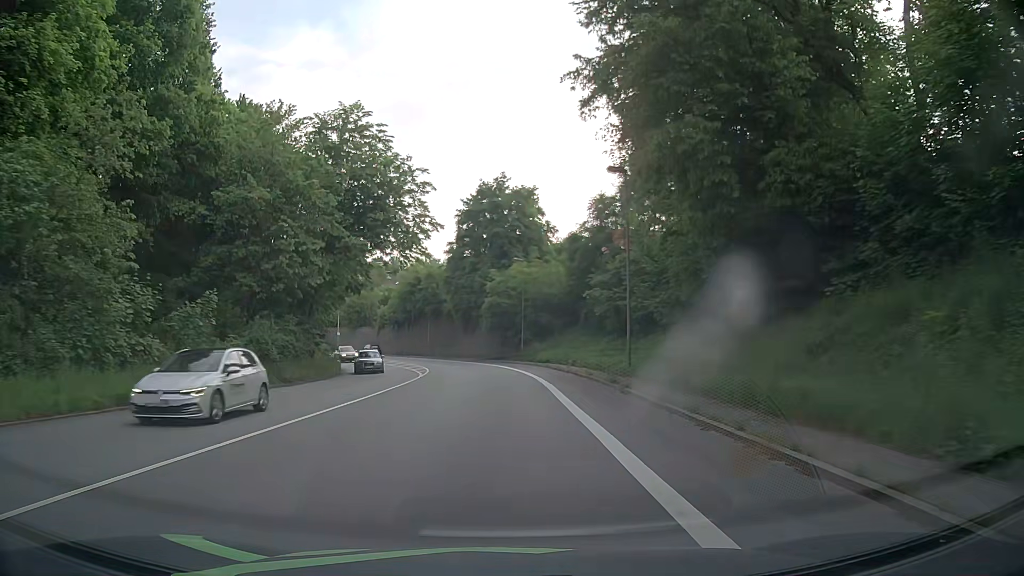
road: primary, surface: asphalt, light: Day
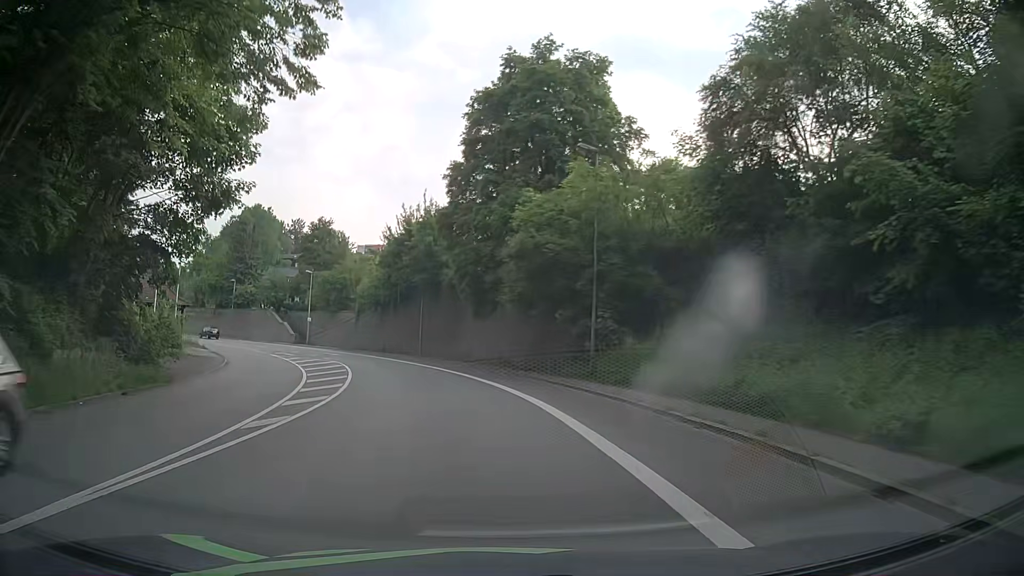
(0.0, +31.0) m; -2°
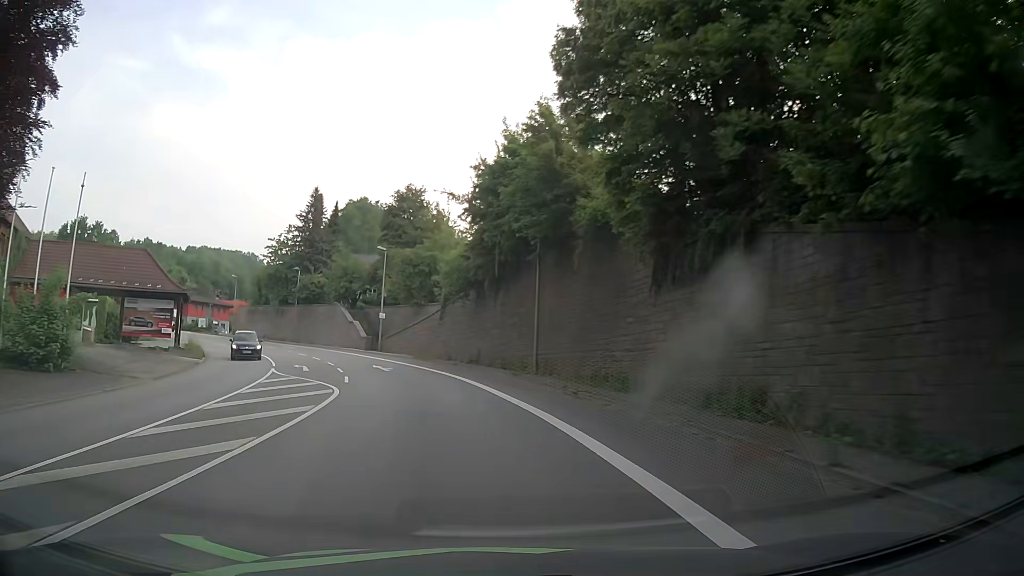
(-2.0, +23.1) m; -11°
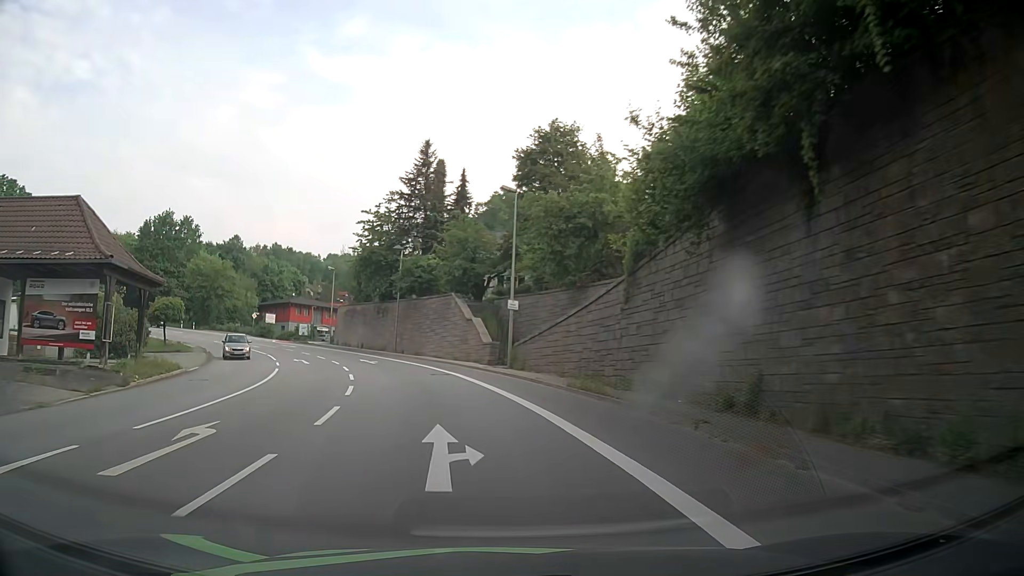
(-2.5, +23.0) m; -14°
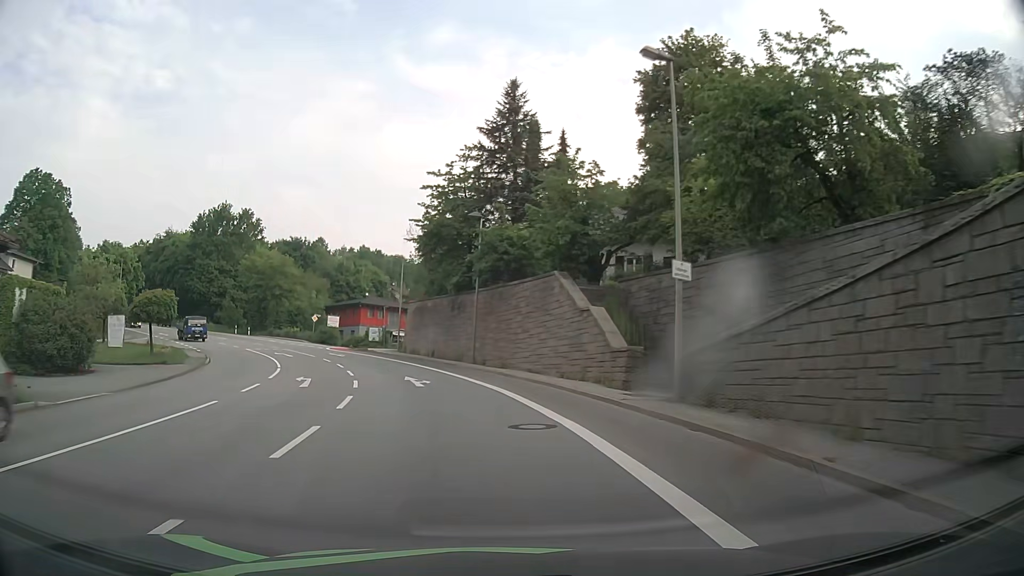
(-1.0, +15.5) m; -7°
(-1, +10) (-2, +20) (-5, +30) (-8, +39) (-12, +48) (-18, +57) (-23, +65) (-30, +72) (-37, +80) (-44, +86) m
